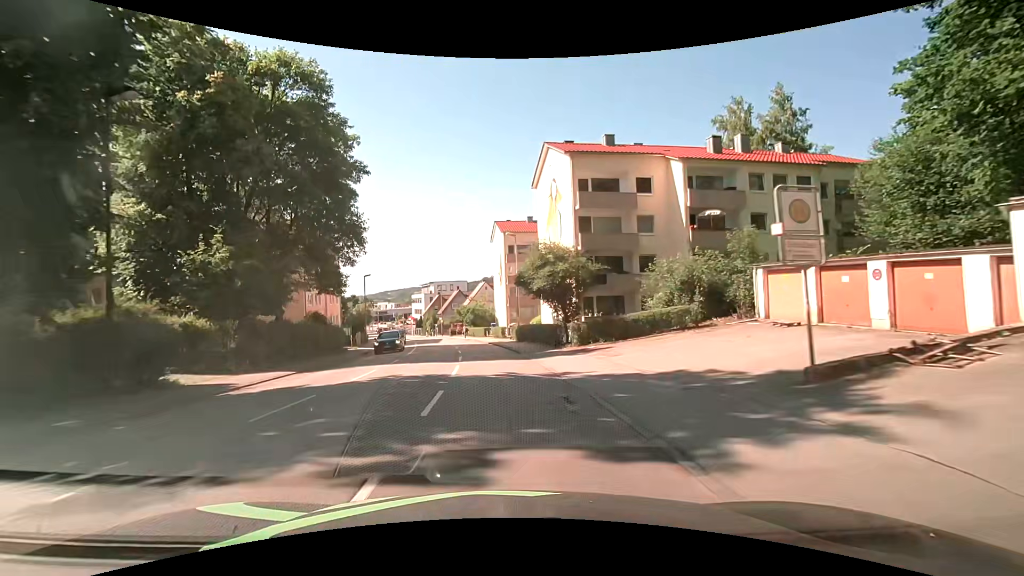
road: tertiary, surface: asphalt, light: Day
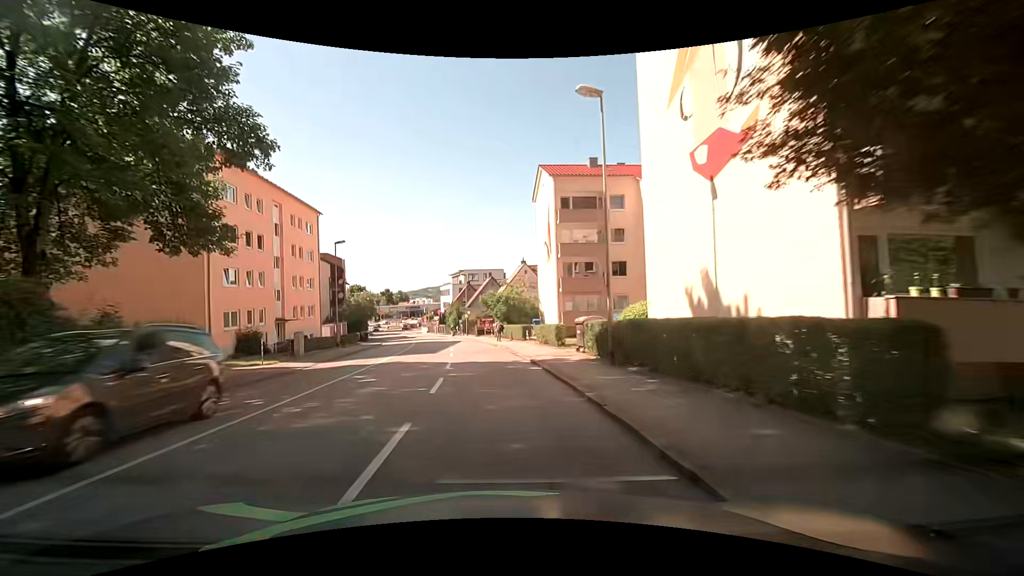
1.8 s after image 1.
(-1.1, +22.8) m; -4°
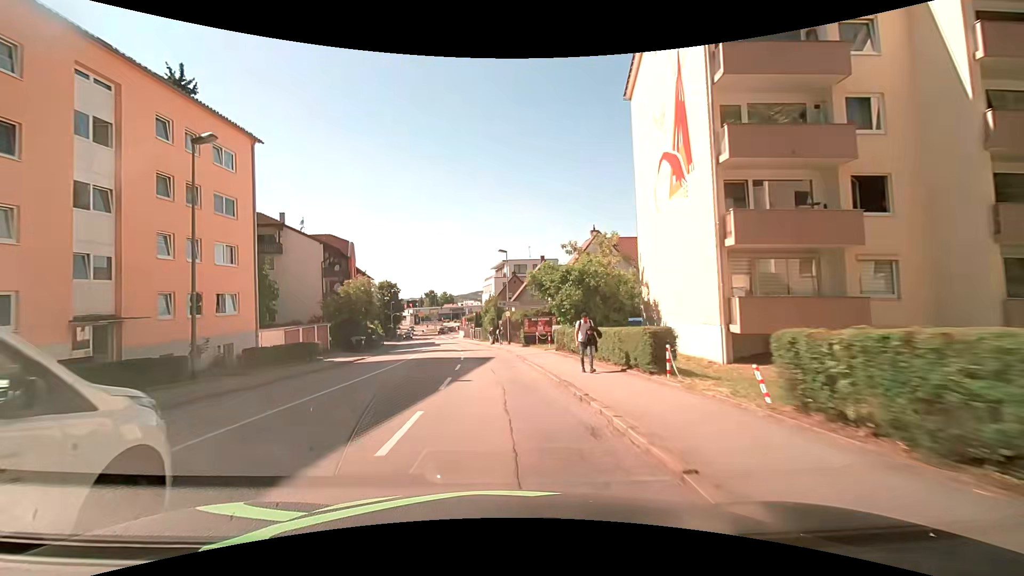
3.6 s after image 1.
(-1.3, +22.7) m; -7°
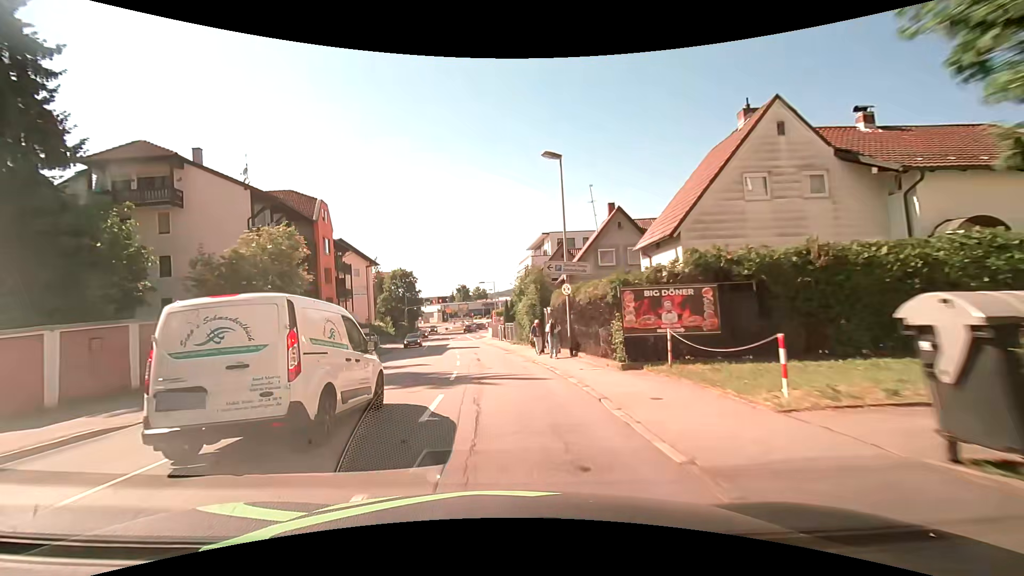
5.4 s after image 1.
(-0.5, +22.9) m; -3°
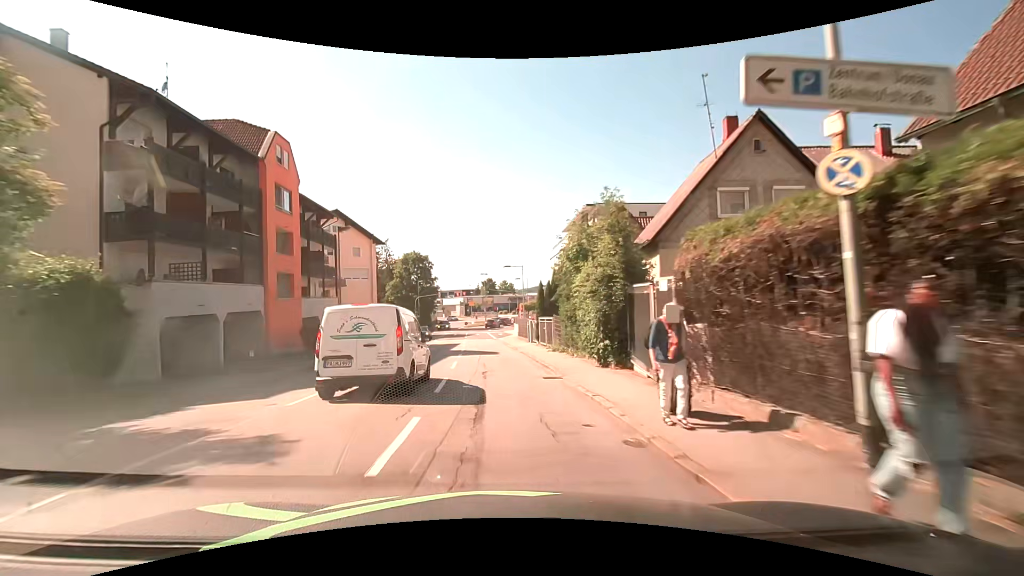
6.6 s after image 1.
(-0.5, +14.9) m; -4°
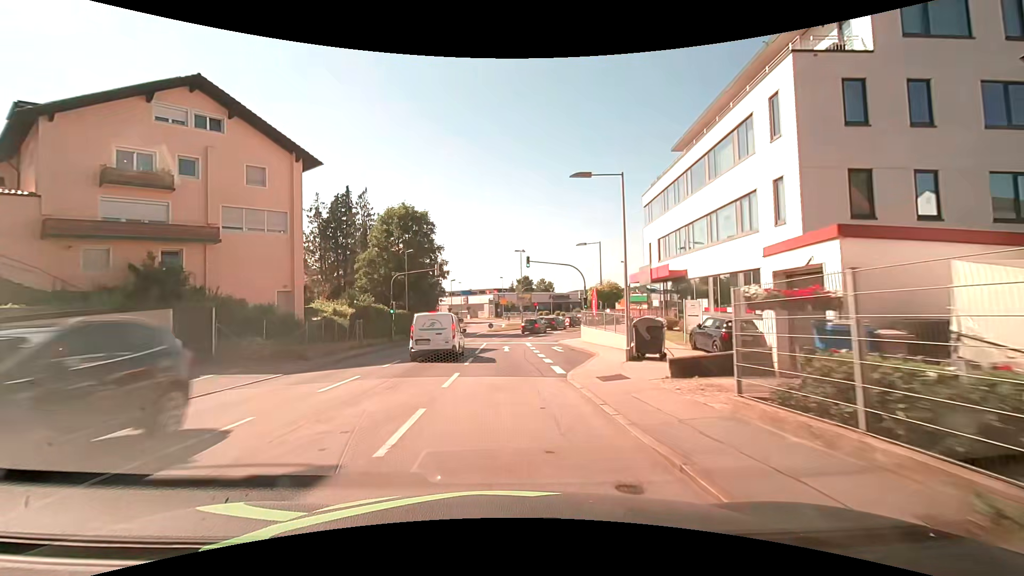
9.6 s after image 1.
(-1.8, +34.9) m; -5°
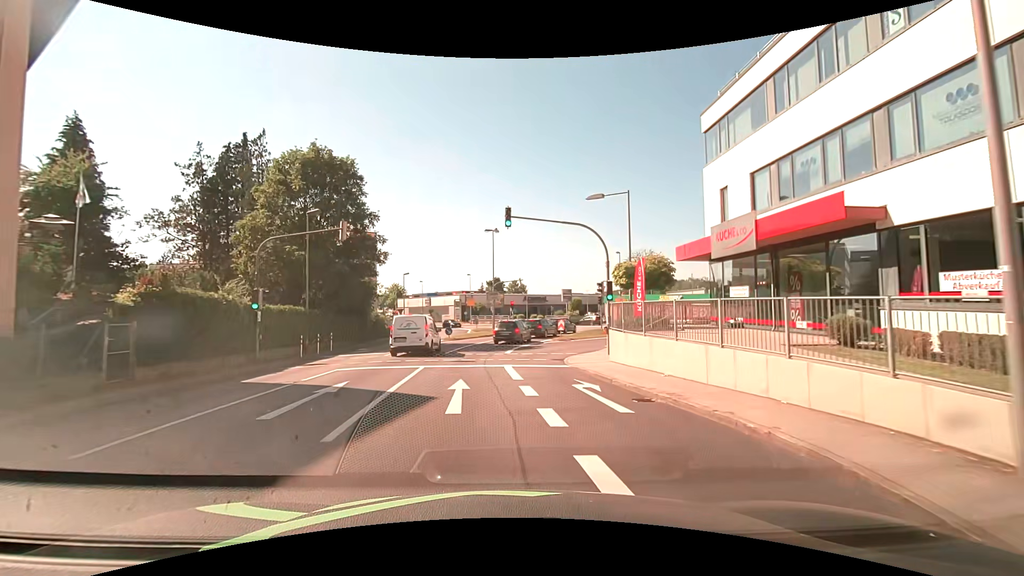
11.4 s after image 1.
(+0.3, +16.9) m; +3°
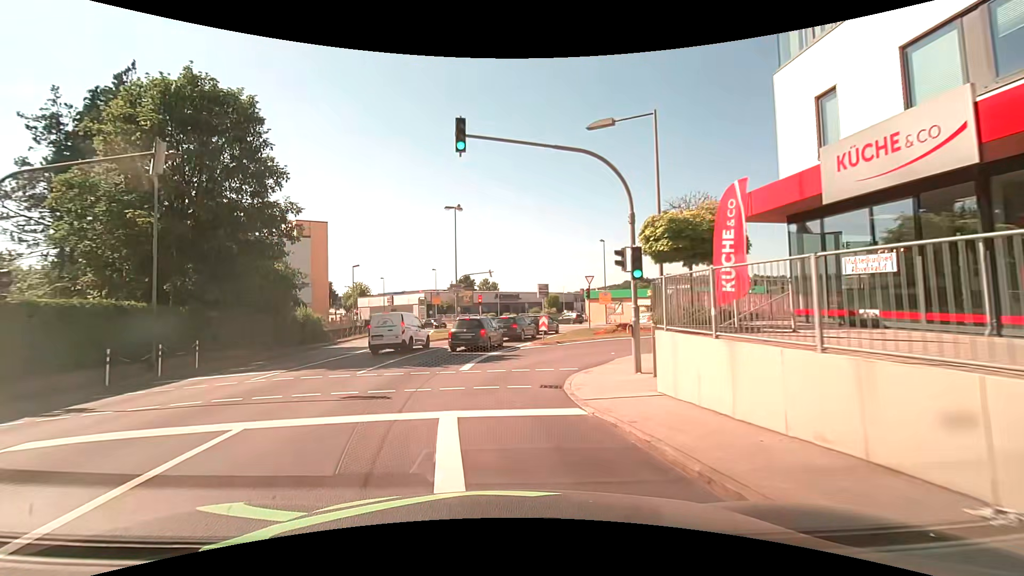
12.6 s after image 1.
(+0.4, +9.2) m; +5°
